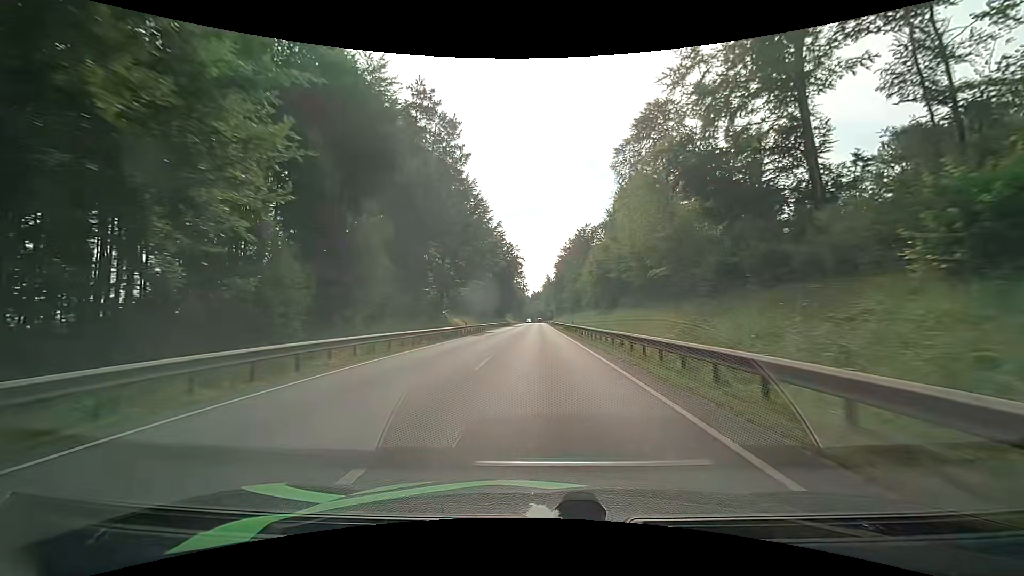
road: primary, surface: asphalt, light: Day
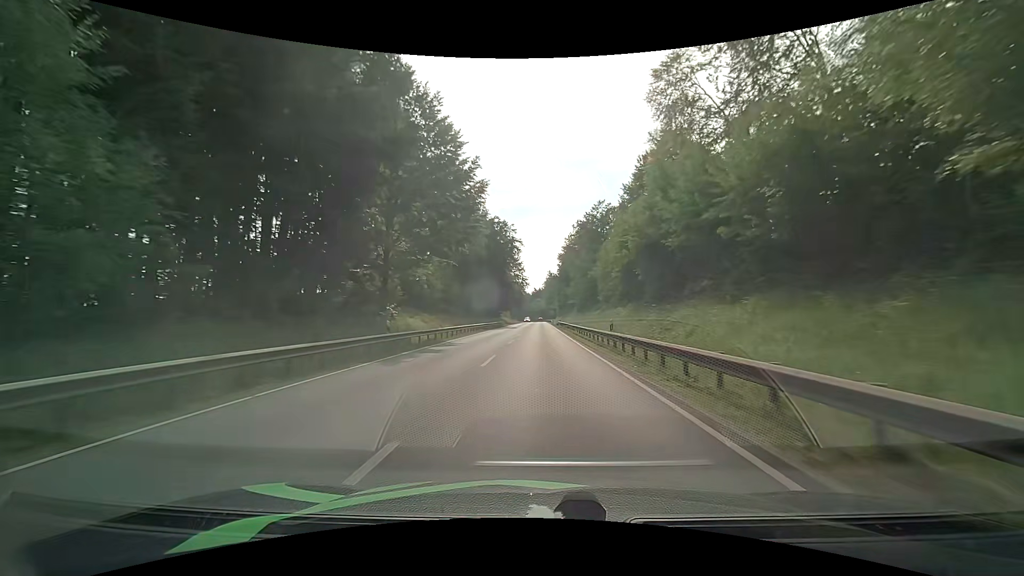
(+0.1, +23.0) m; +1°
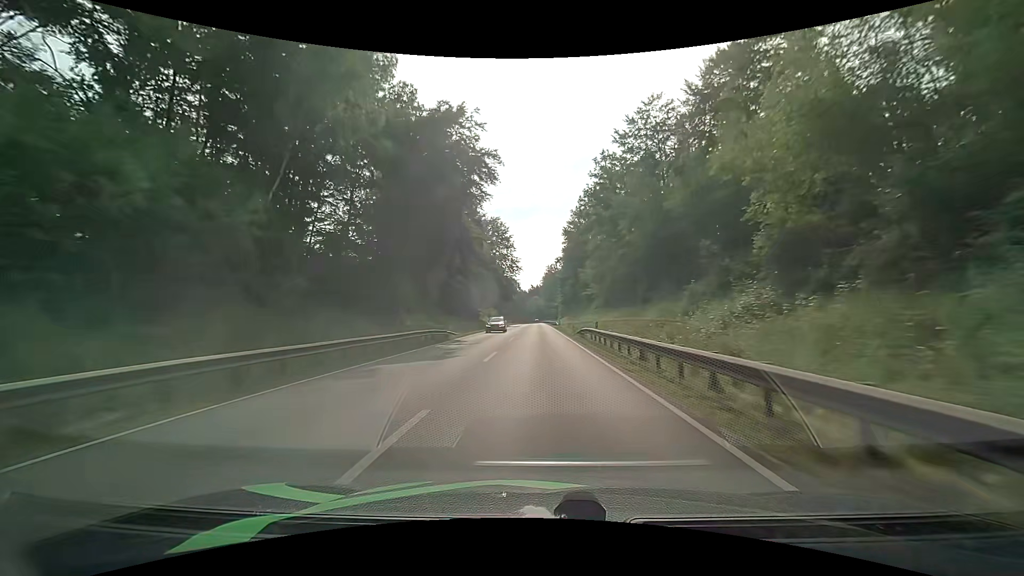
(-0.3, +46.4) m; 0°
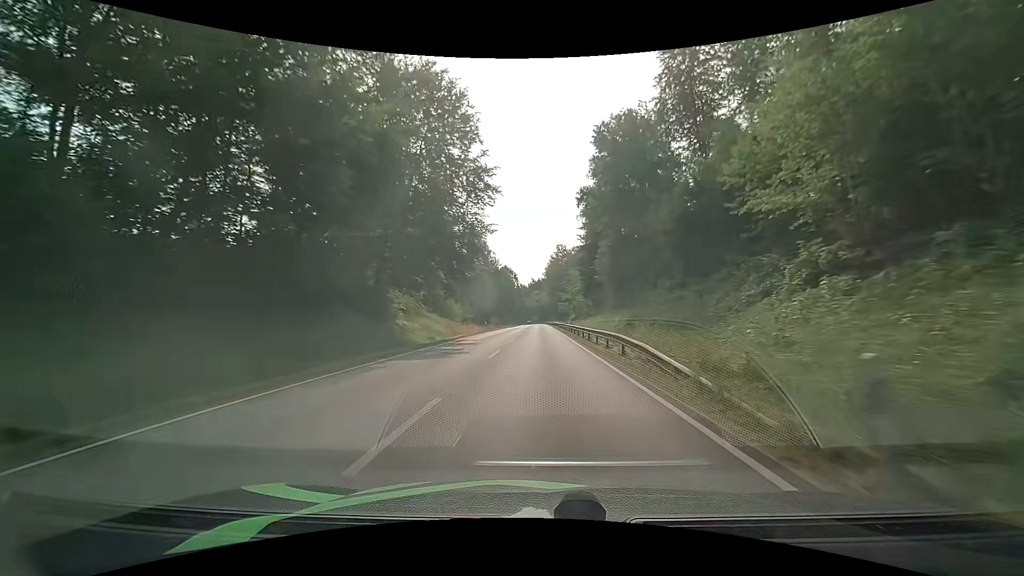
(-0.5, +58.8) m; -1°
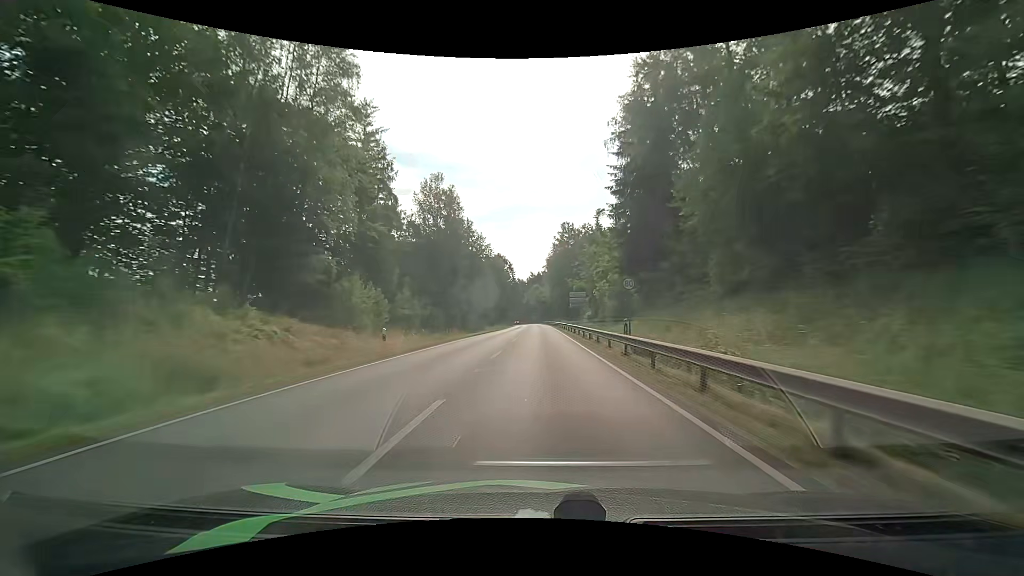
(+0.2, +35.7) m; 0°
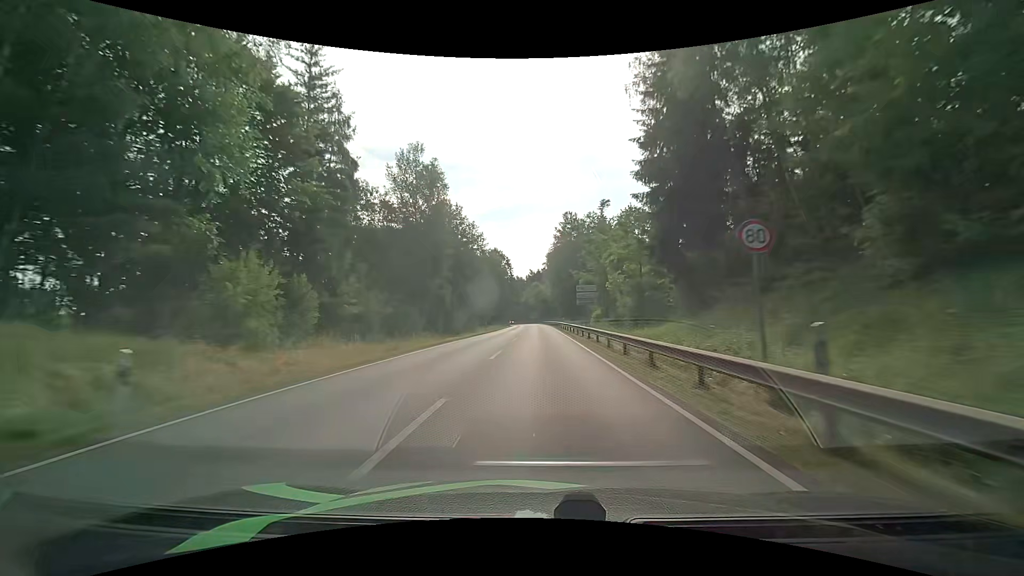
(+0.1, +12.0) m; 0°
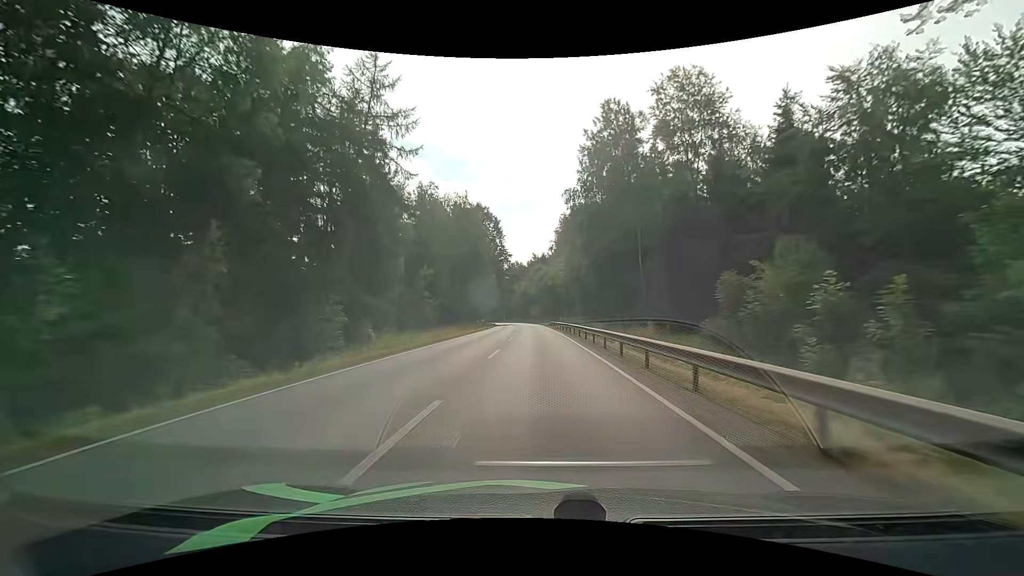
(-0.2, +60.4) m; 0°
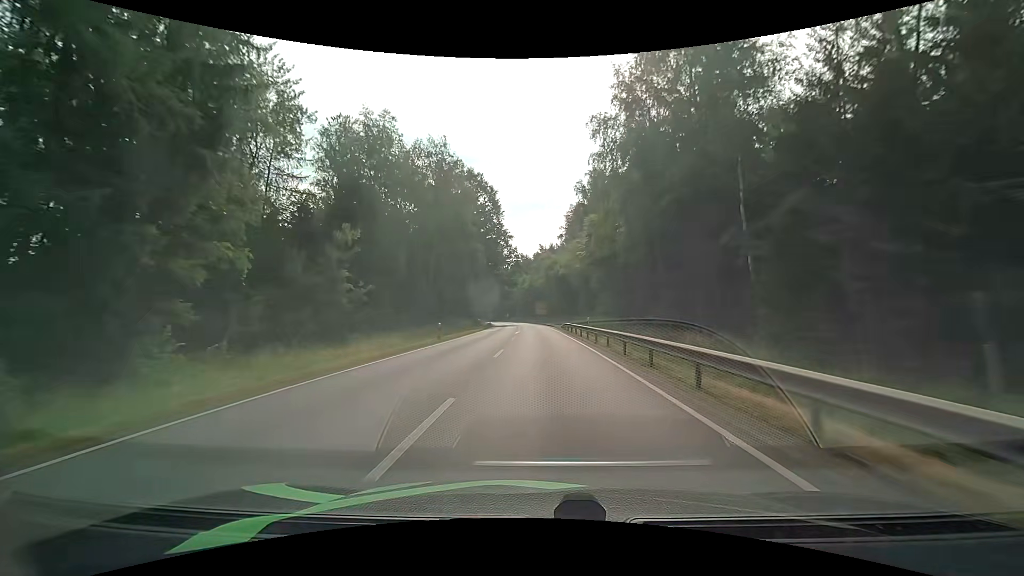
(-0.2, +23.6) m; -1°
(0, +10) (0, +20) (0, +30) (-1, +40) (-1, +50) (-1, +60) (-1, +70) (-2, +80) (-3, +90) (-3, +100) m
